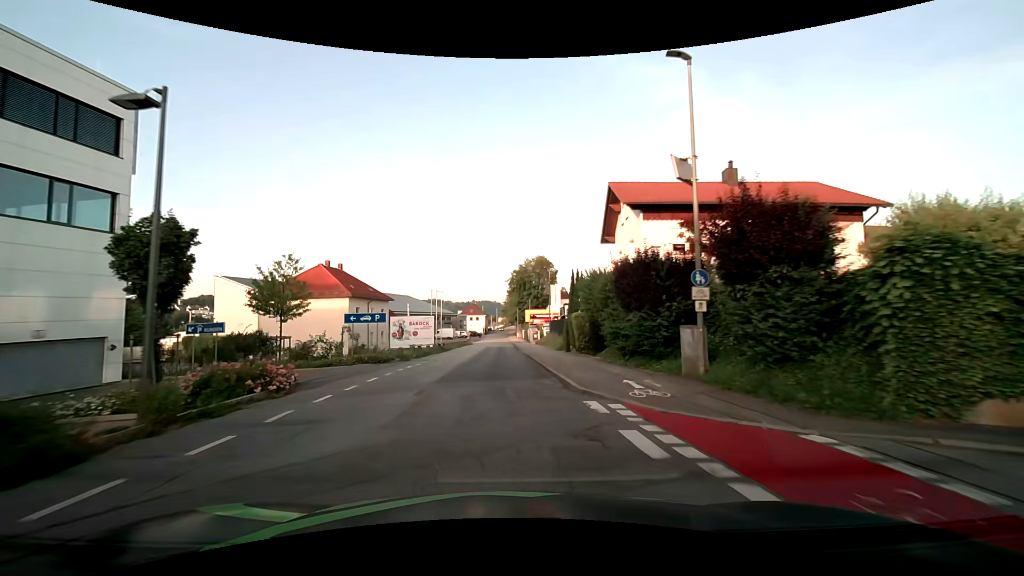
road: residential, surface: asphalt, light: Day
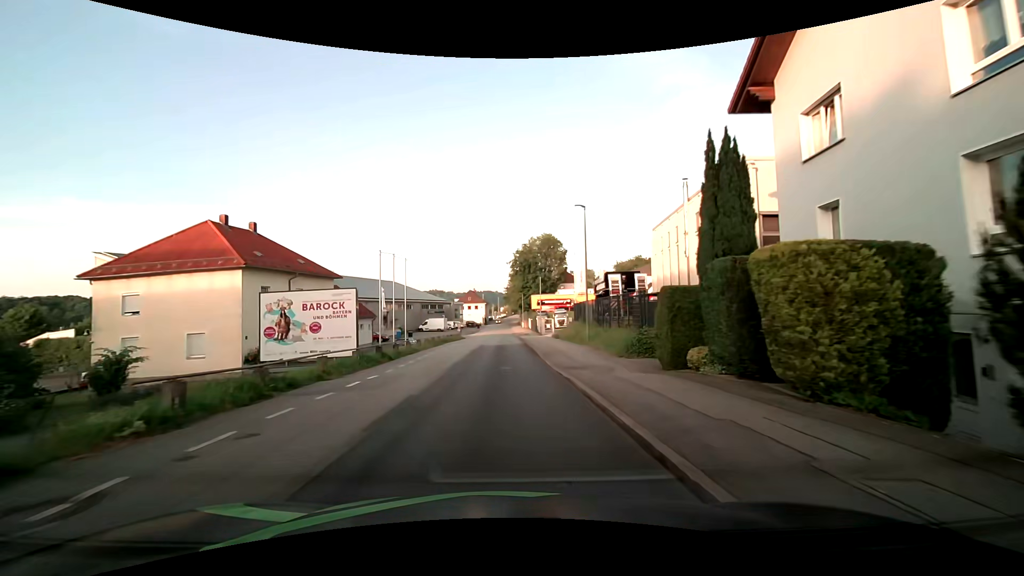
(0.0, +22.2) m; 0°
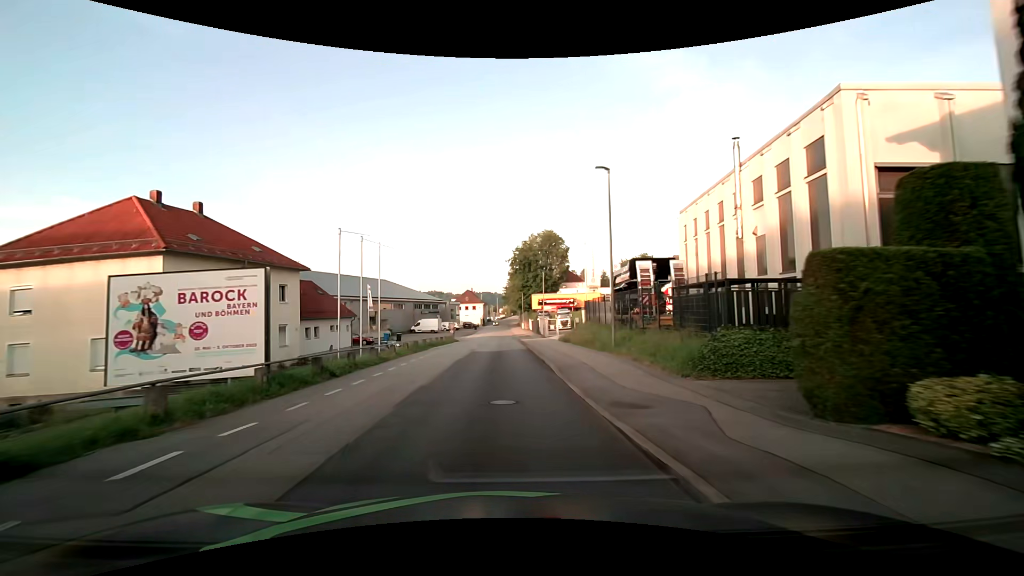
(0.0, +7.2) m; 0°
(0, +10) (0, +20) (0, +30) (-1, +40) (-1, +50) (-1, +60) (-1, +70) (-1, +80) (-1, +90) (-1, +100) m
